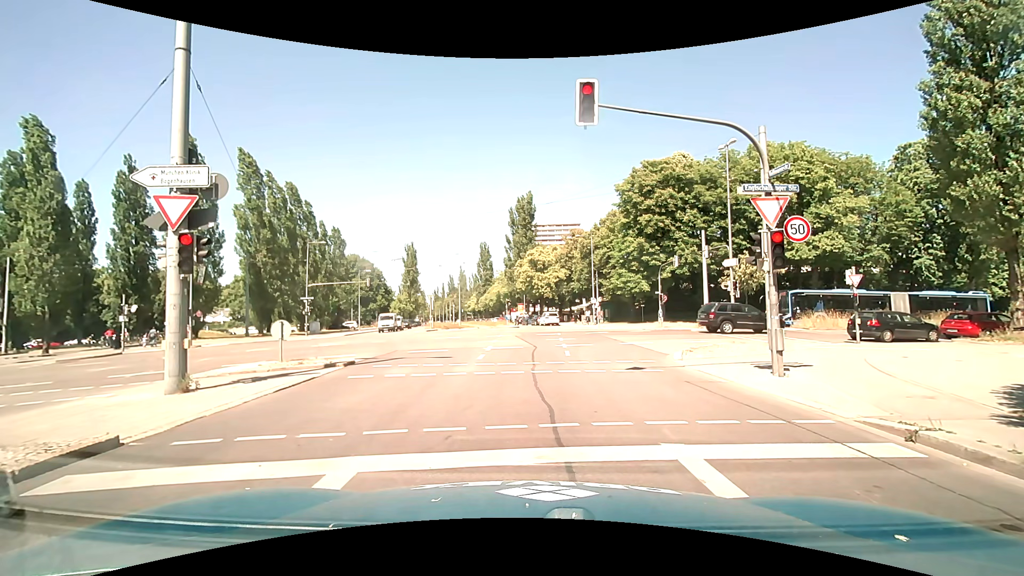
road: secondary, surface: asphalt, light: Day
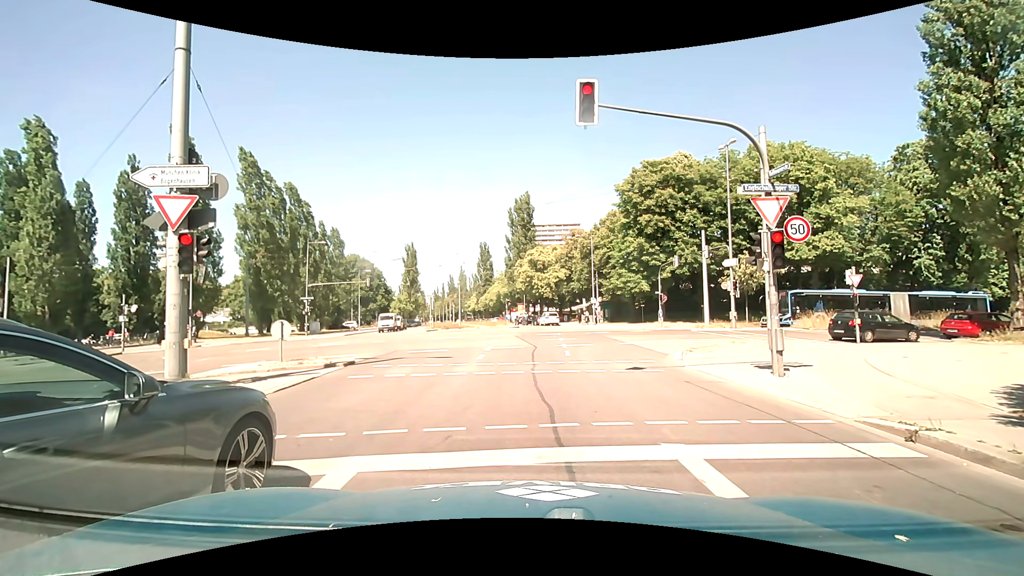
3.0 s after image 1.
(0.0, 0.0) m; 0°
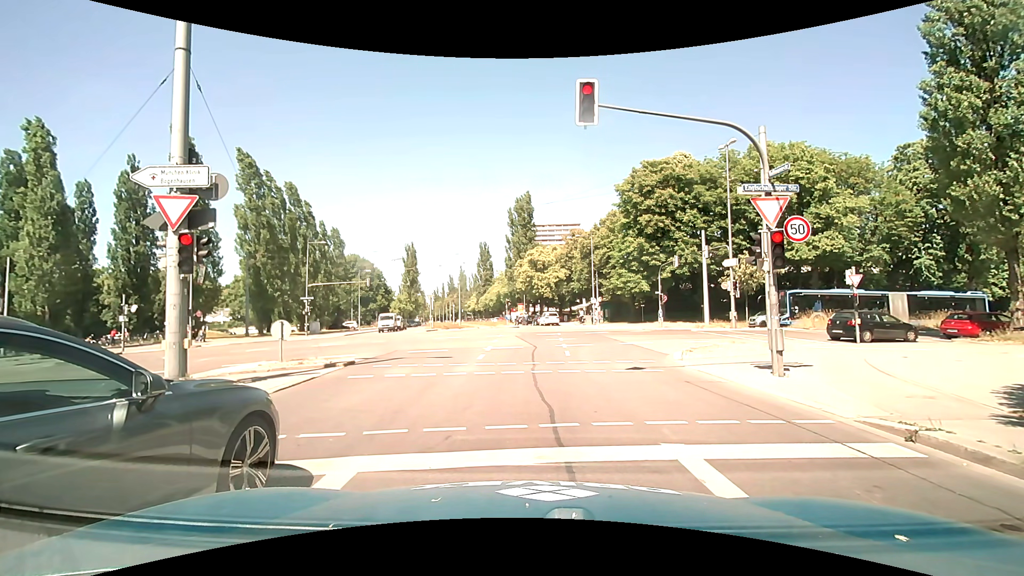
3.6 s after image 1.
(0.0, 0.0) m; 0°
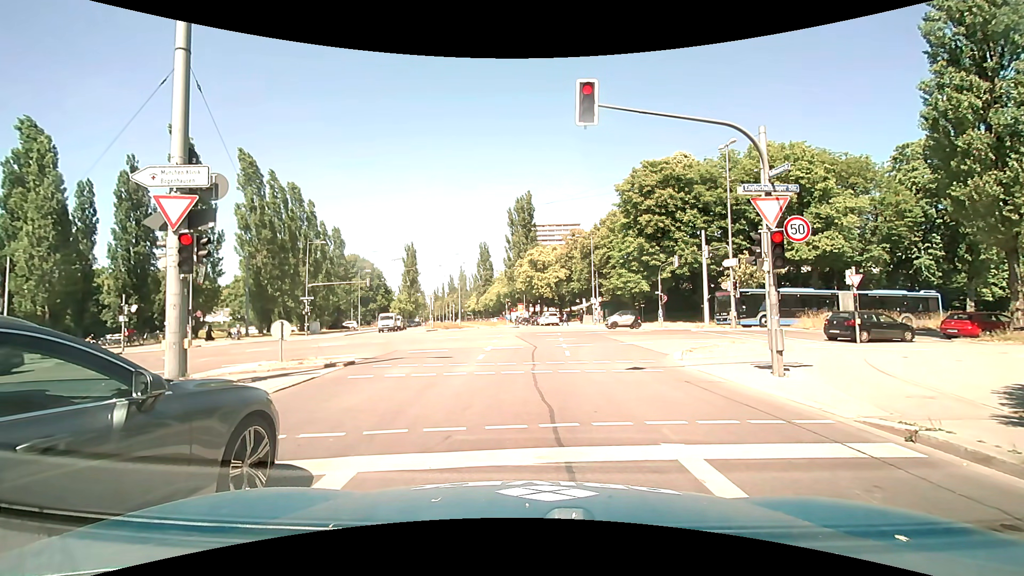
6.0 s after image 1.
(0.0, 0.0) m; 0°
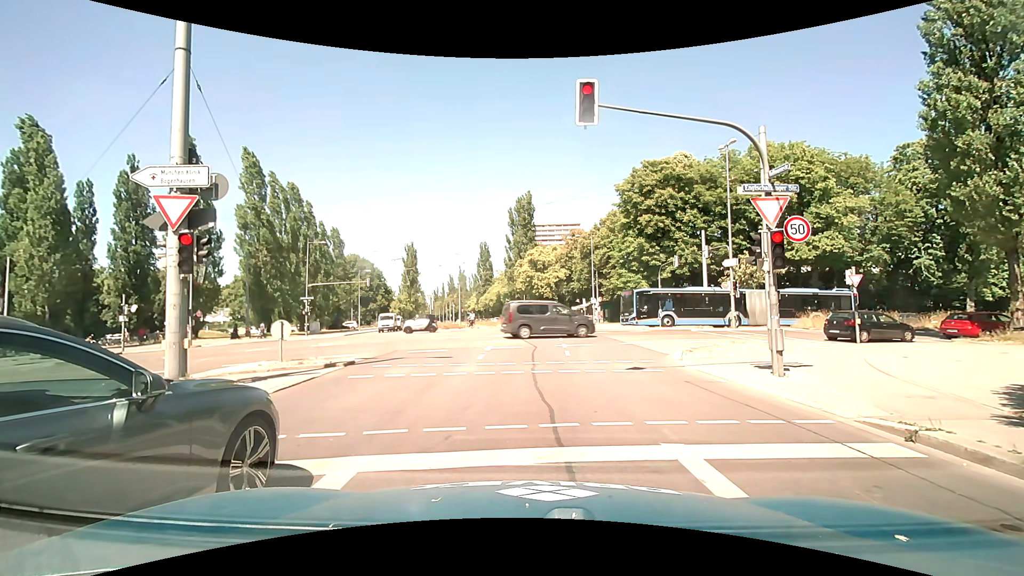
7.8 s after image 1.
(0.0, 0.0) m; 0°
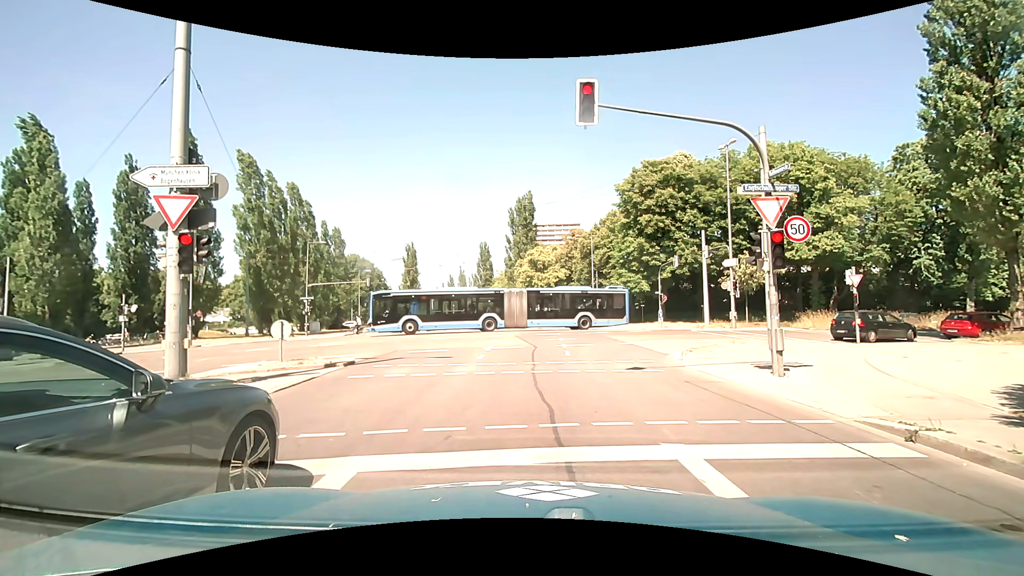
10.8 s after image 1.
(0.0, 0.0) m; 0°
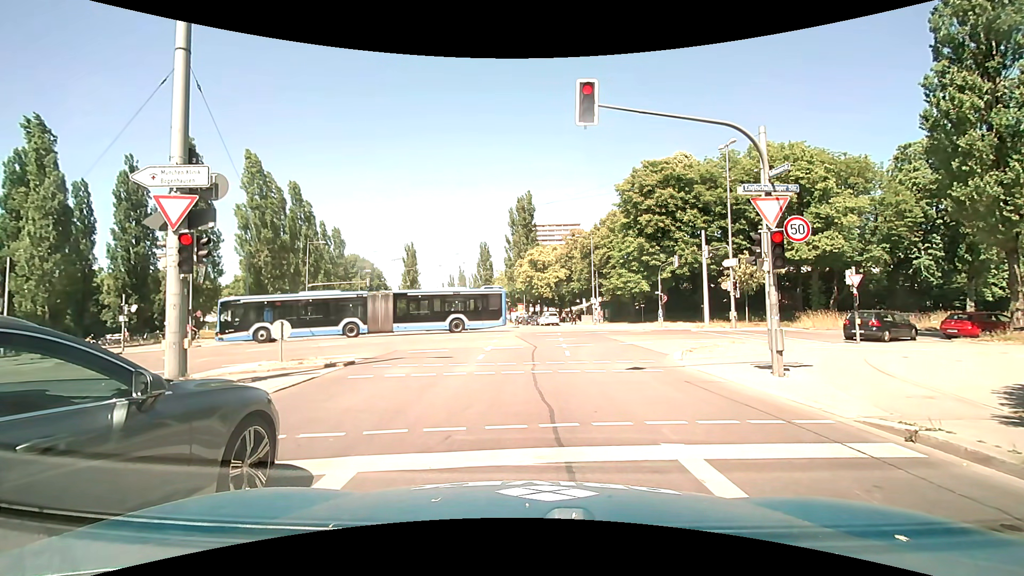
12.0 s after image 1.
(0.0, 0.0) m; 0°
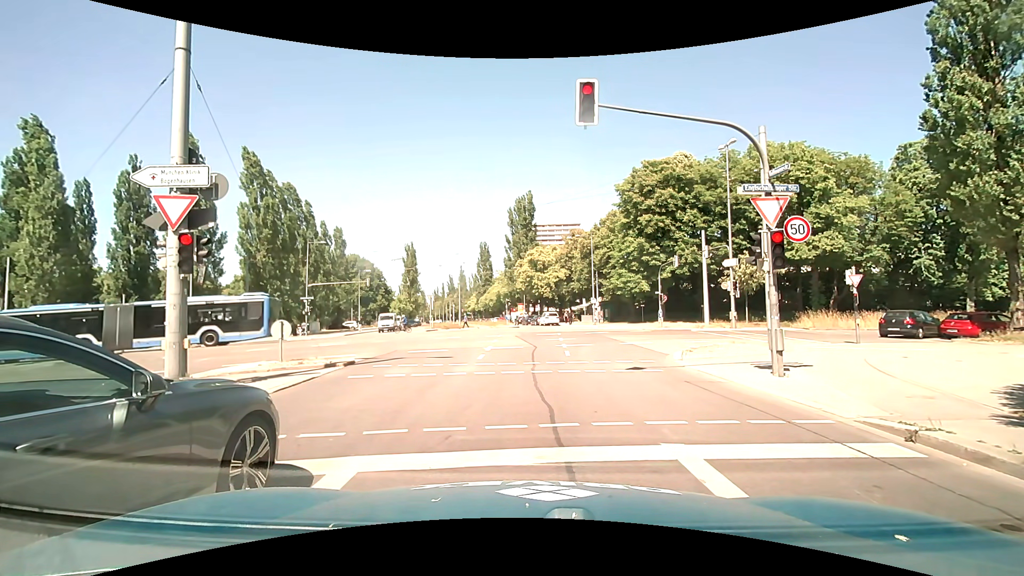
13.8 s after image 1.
(0.0, 0.0) m; 0°
(0, +10) (0, +20) (0, +30) (0, +40) (+1, +50) (0, +60) (-2, +70) (-3, +80) (-5, +90) (-7, +99) m
